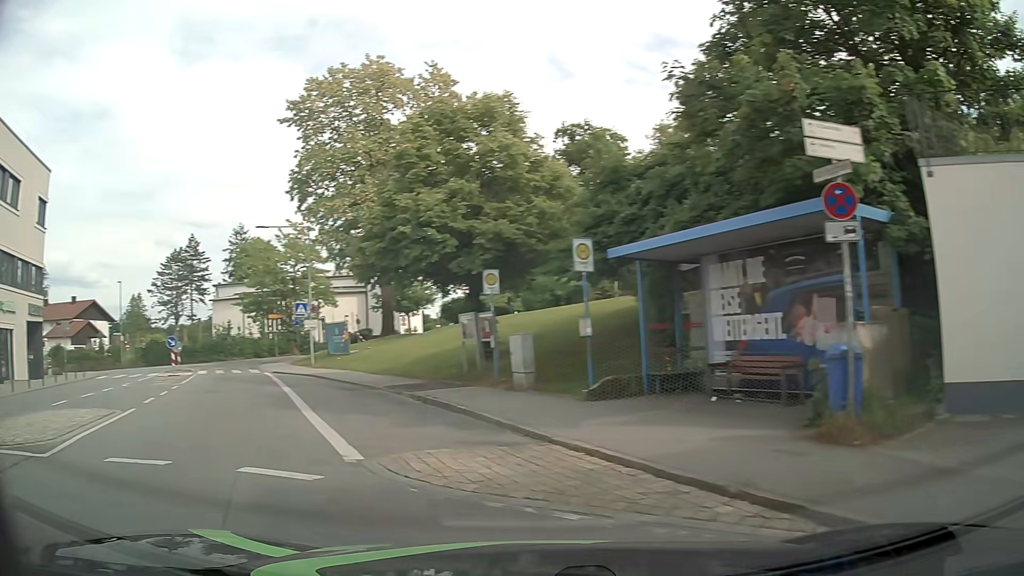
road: unclassified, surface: asphalt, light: Day
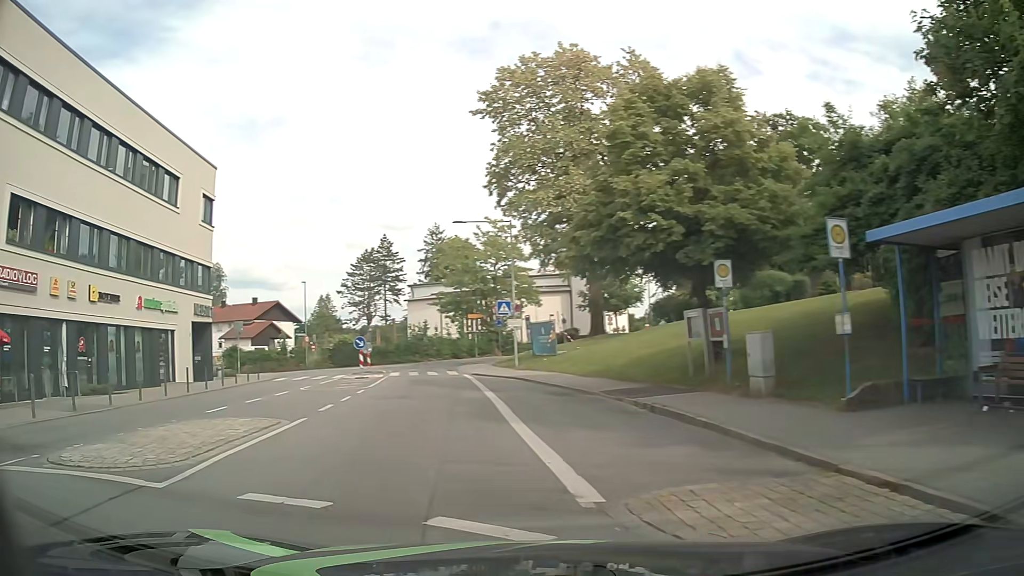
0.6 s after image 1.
(-0.3, +2.1) m; -16°
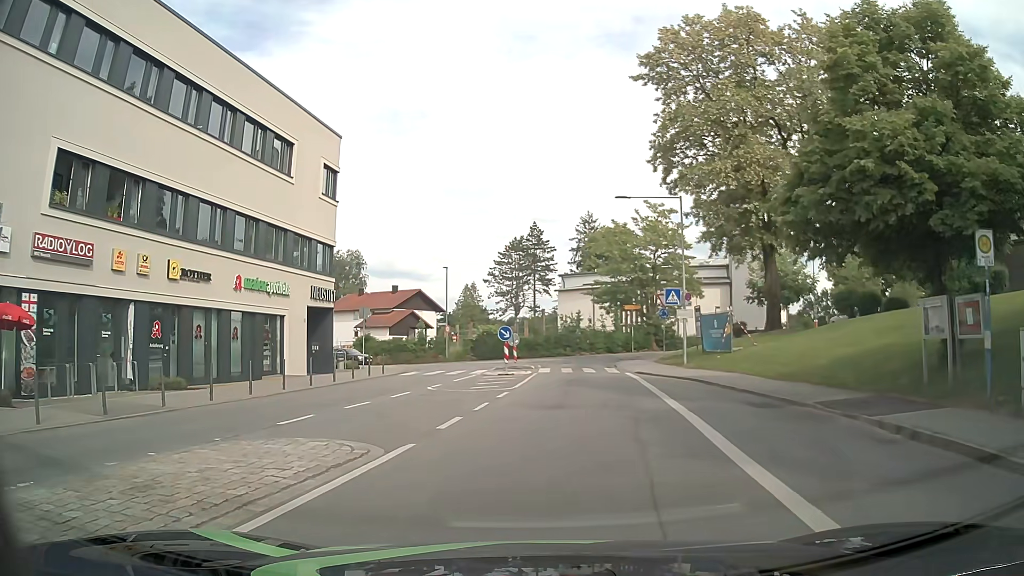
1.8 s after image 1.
(-0.7, +4.9) m; -11°
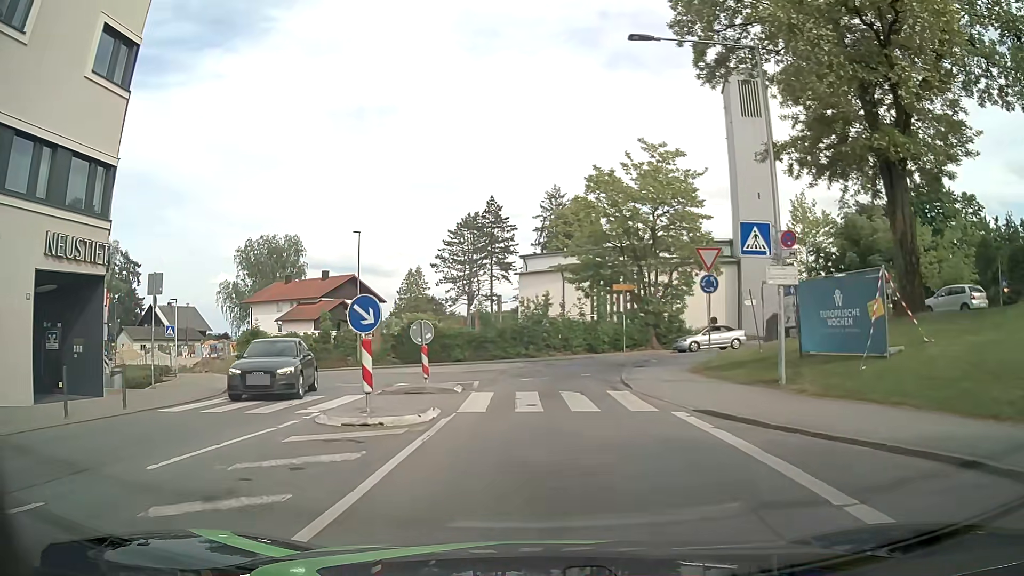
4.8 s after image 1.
(+0.7, +17.4) m; +3°
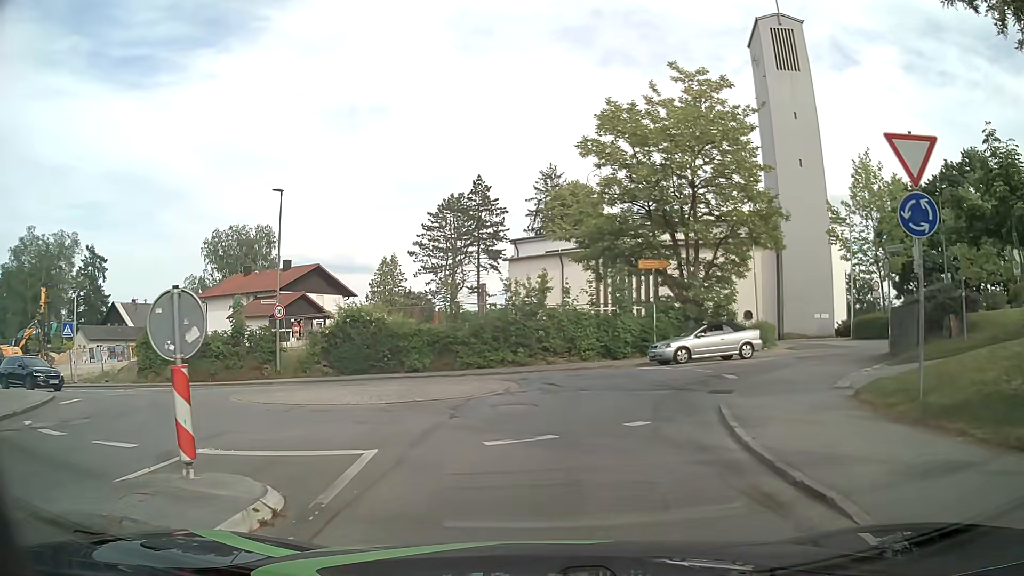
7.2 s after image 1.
(0.0, +11.7) m; +1°
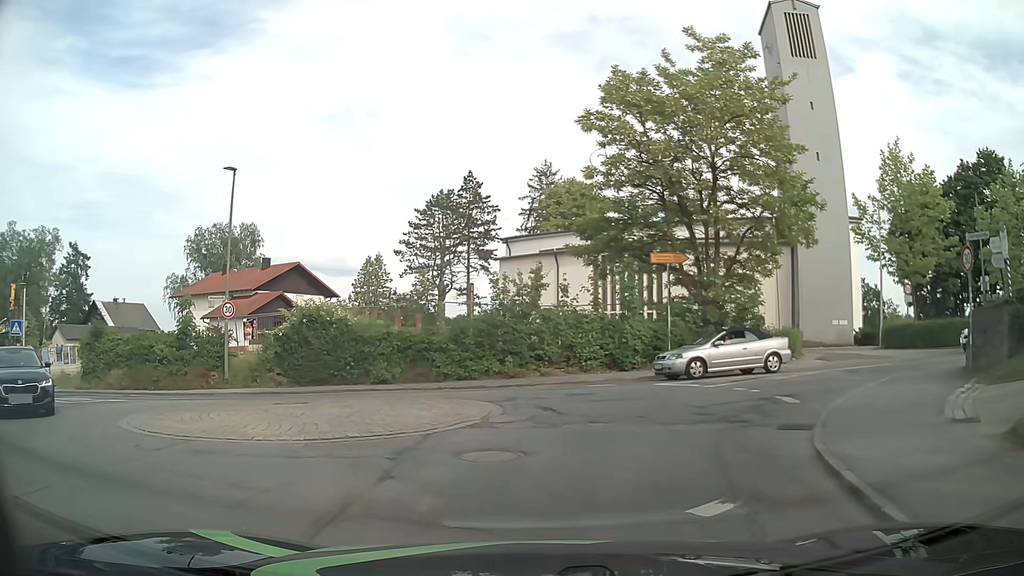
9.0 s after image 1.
(-0.1, +4.1) m; -2°
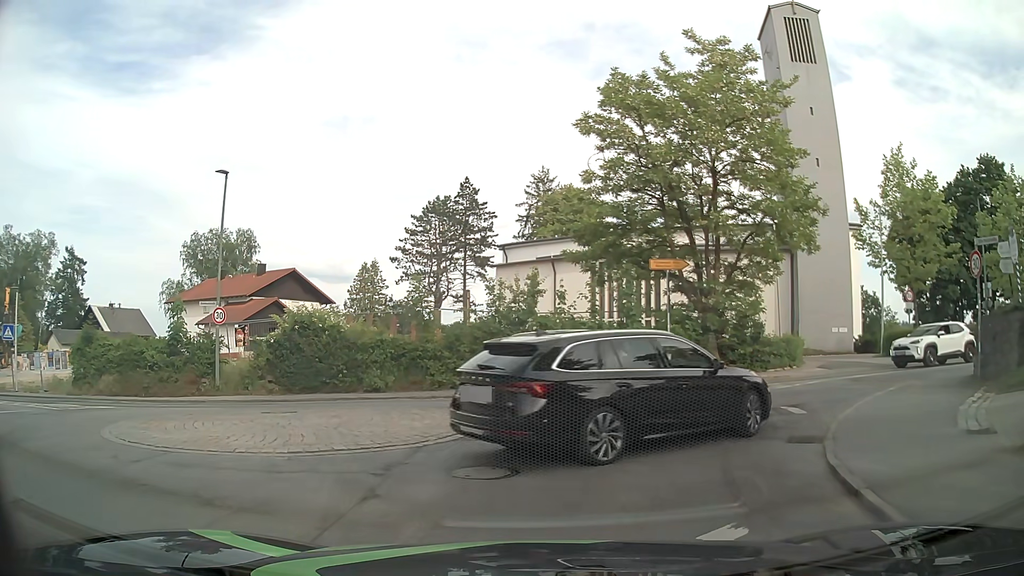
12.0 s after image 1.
(0.0, +0.6) m; 0°
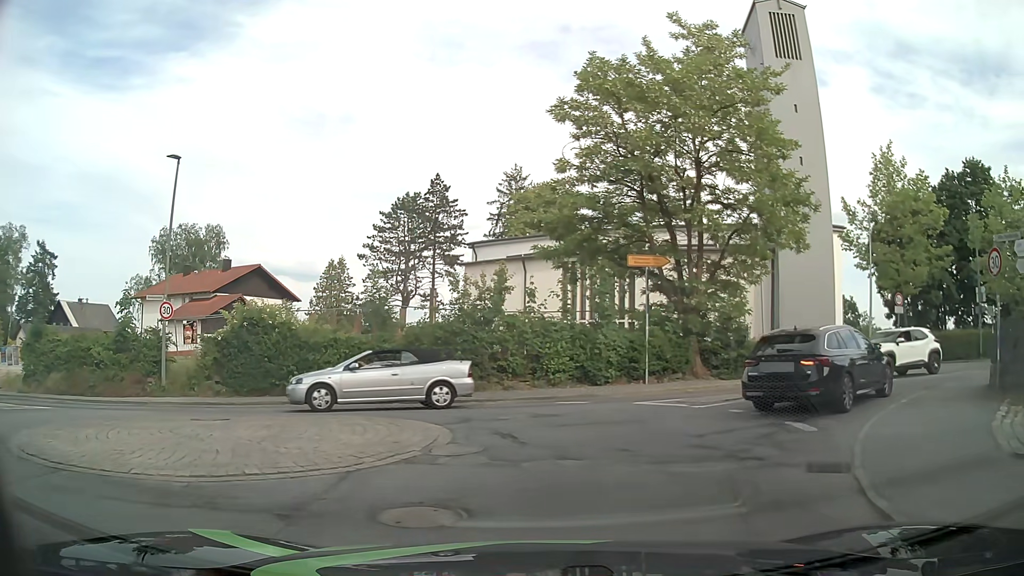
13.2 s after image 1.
(+0.1, +2.0) m; +5°
